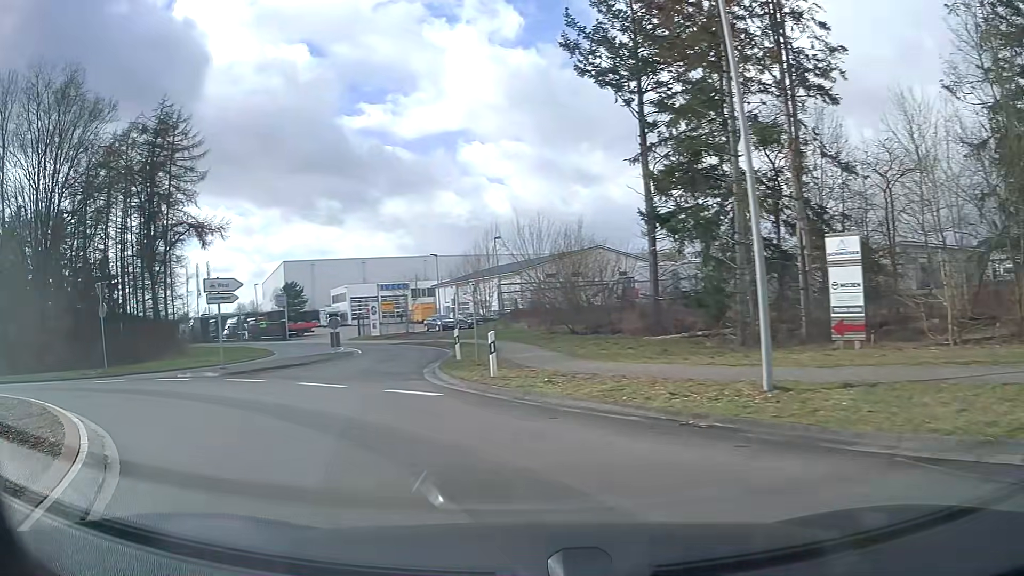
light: Day
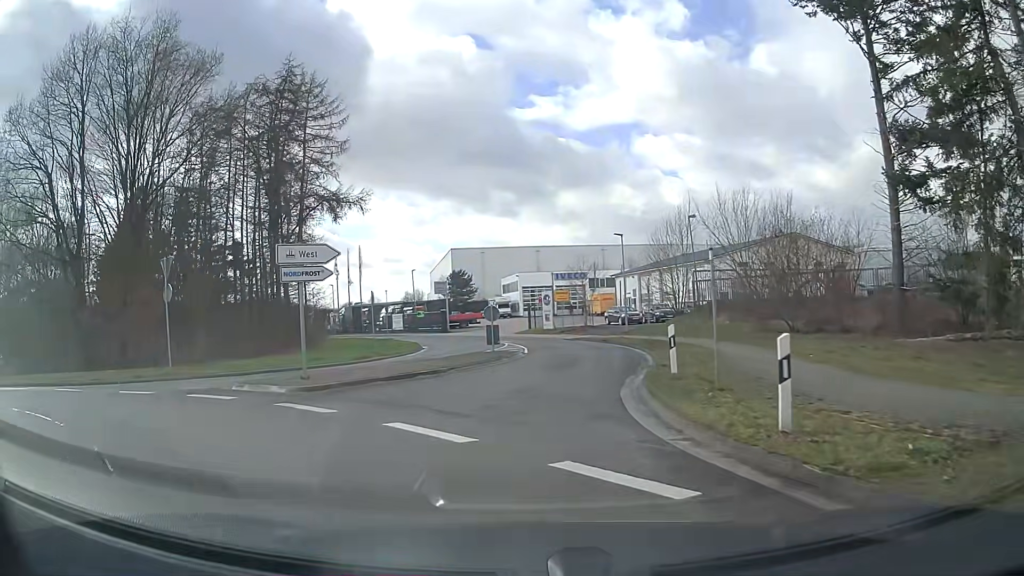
(-1.2, +7.8) m; -15°
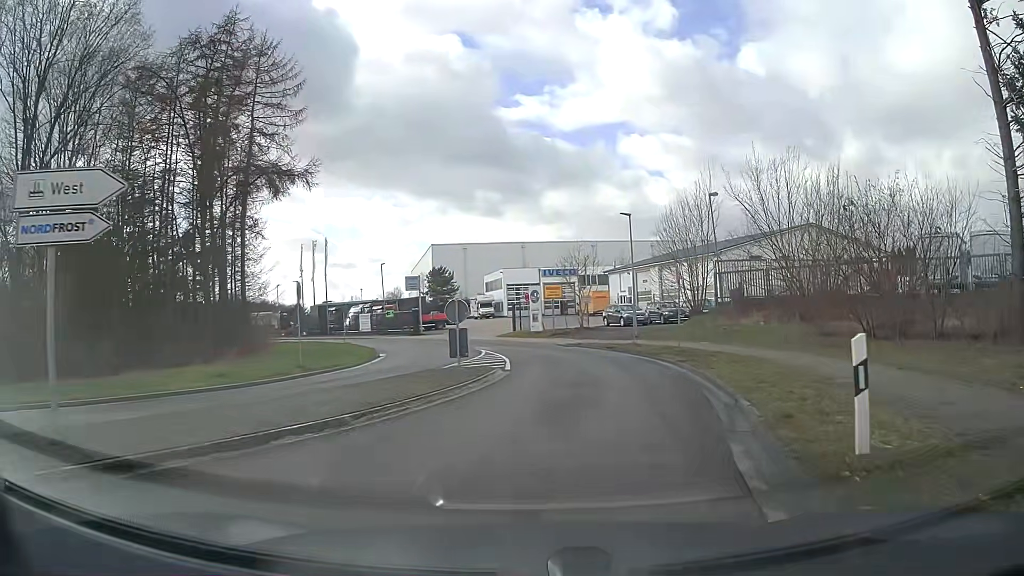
(0.0, +8.5) m; +2°
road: unclassified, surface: asphalt
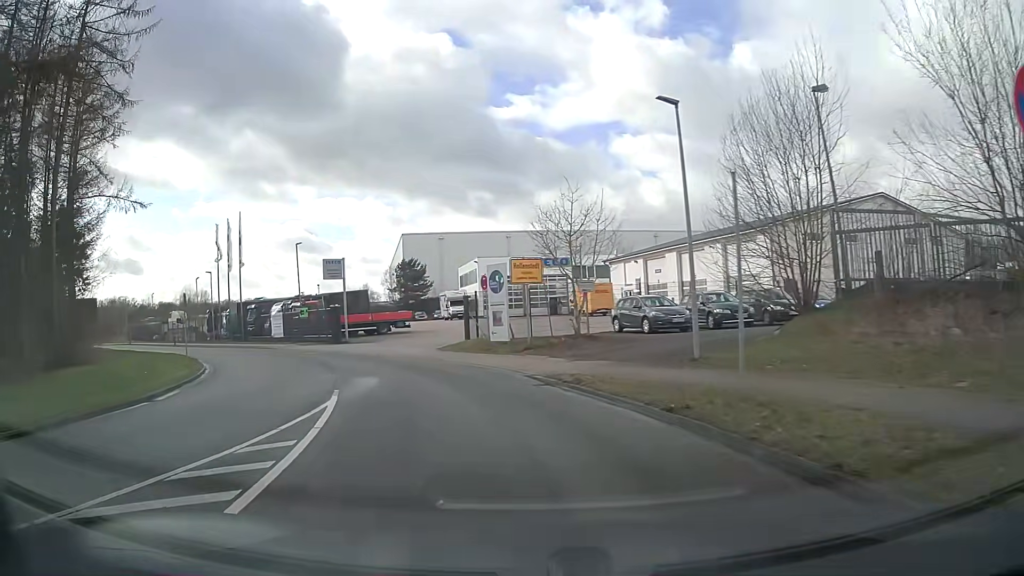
(+1.3, +18.1) m; +1°
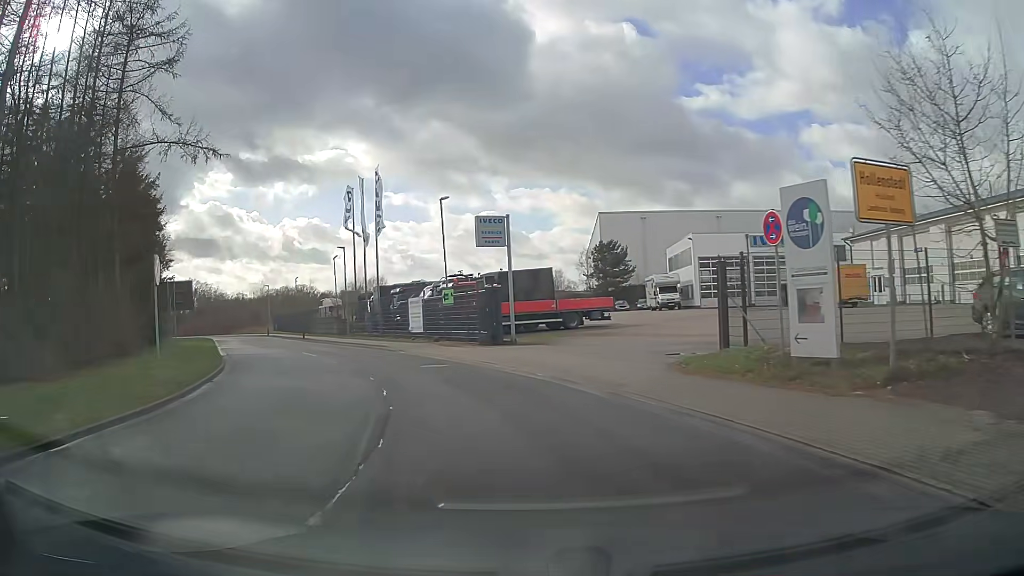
(-2.1, +14.0) m; -16°
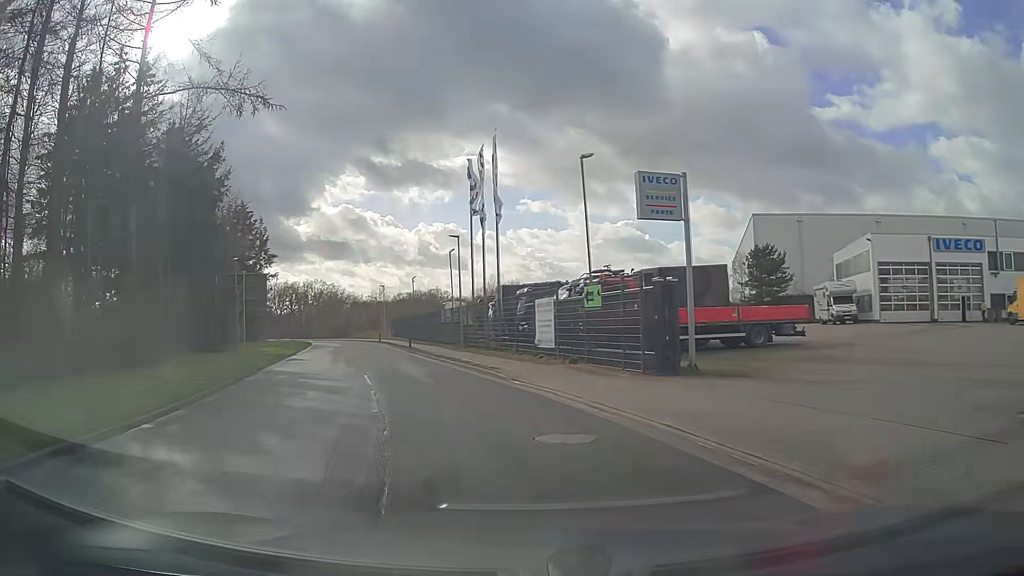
(-1.1, +9.5) m; -12°
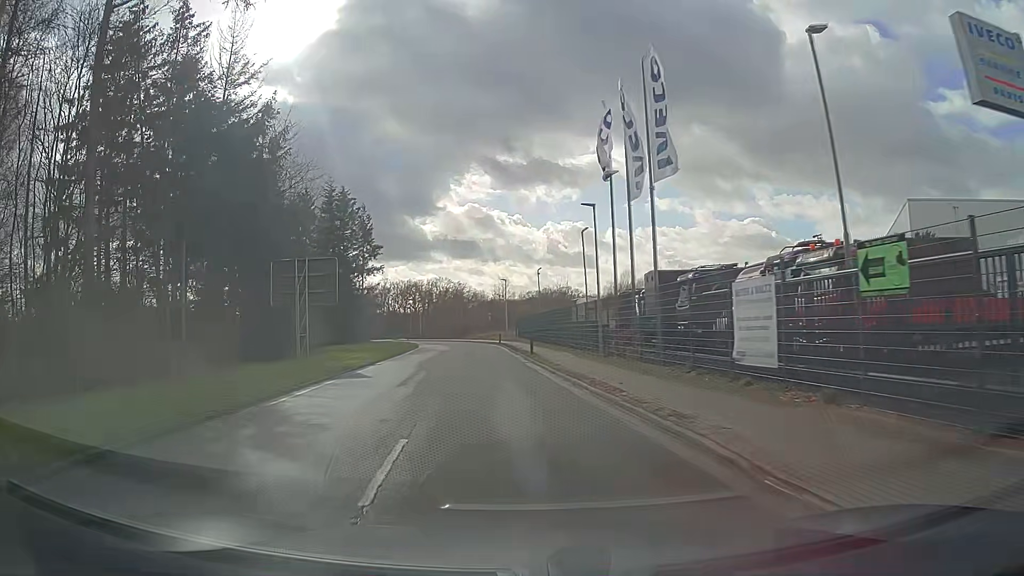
(-1.0, +9.9) m; -11°
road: residential
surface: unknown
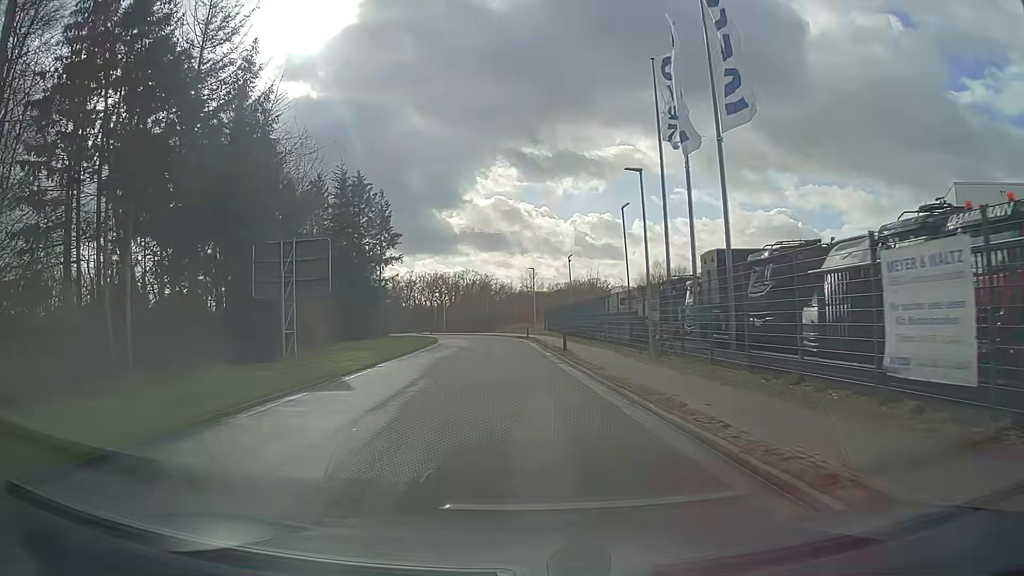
(-0.1, +5.2) m; -2°
(0, +10) (-1, +20) (-1, +30) (-2, +40) (-3, +50) (-5, +60) (-7, +70) (-10, +79) (-13, +88) (-17, +98) m
